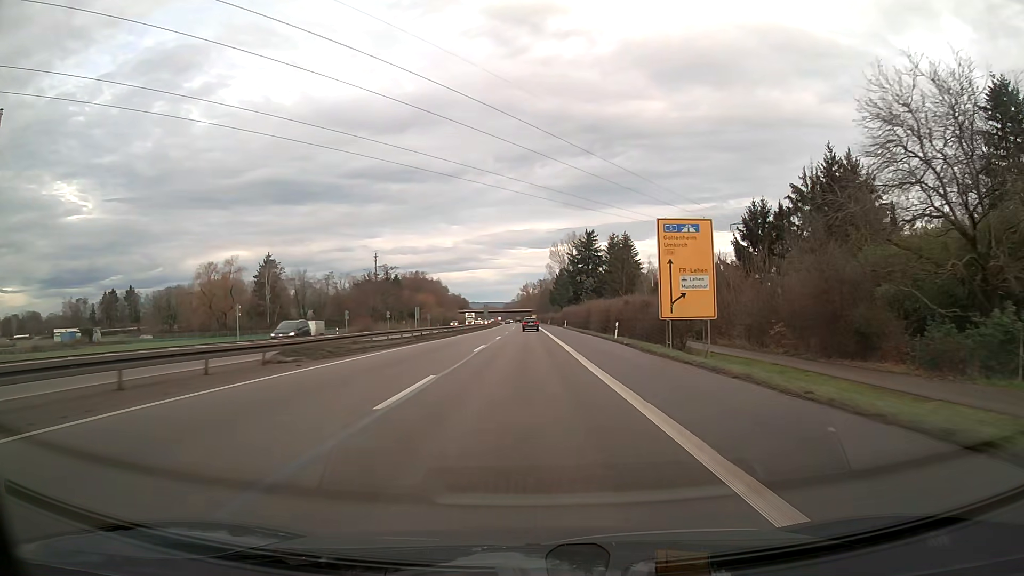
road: trunk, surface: asphalt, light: Day
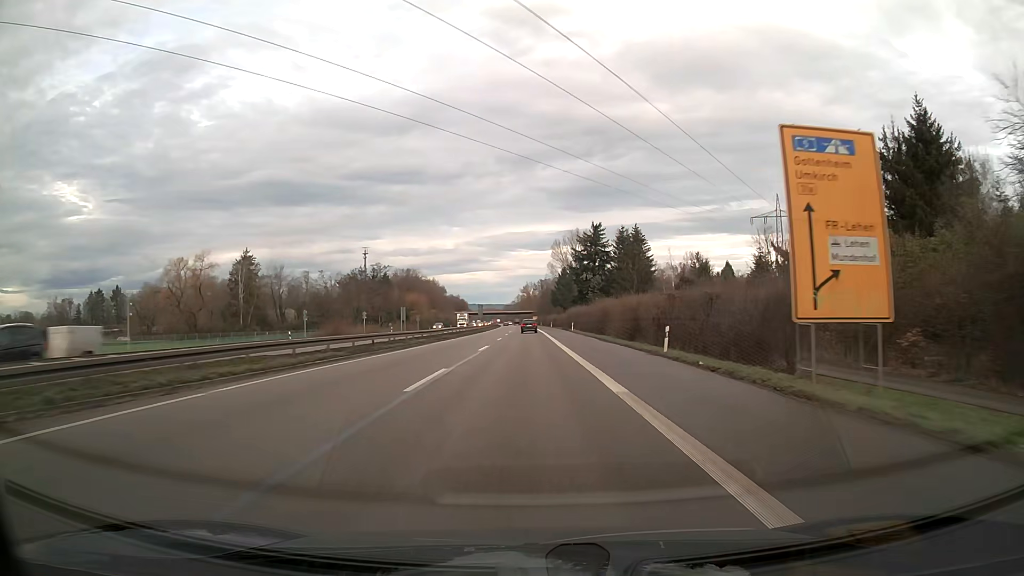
(0.0, +15.8) m; 0°
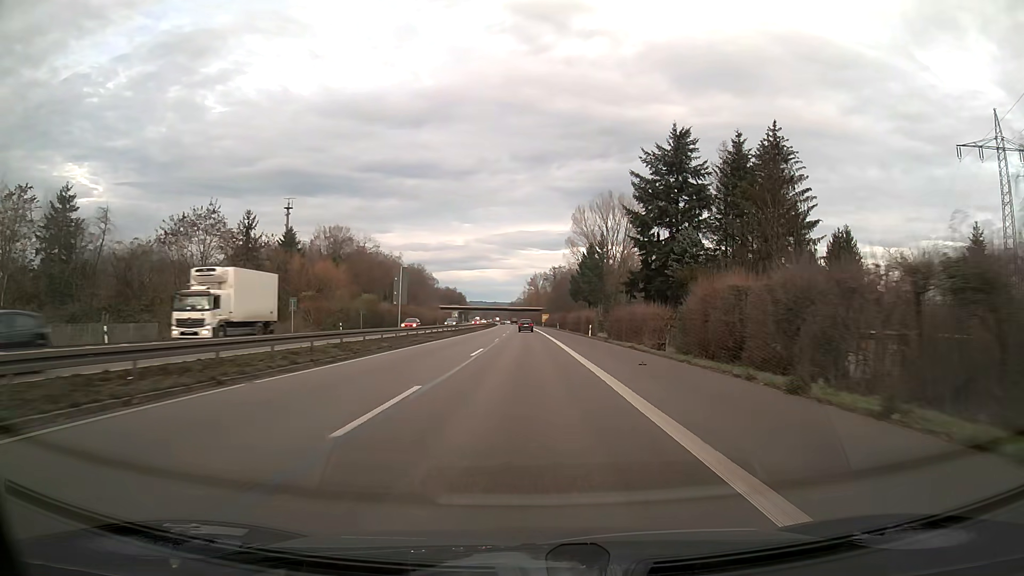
(-0.4, +79.1) m; -1°
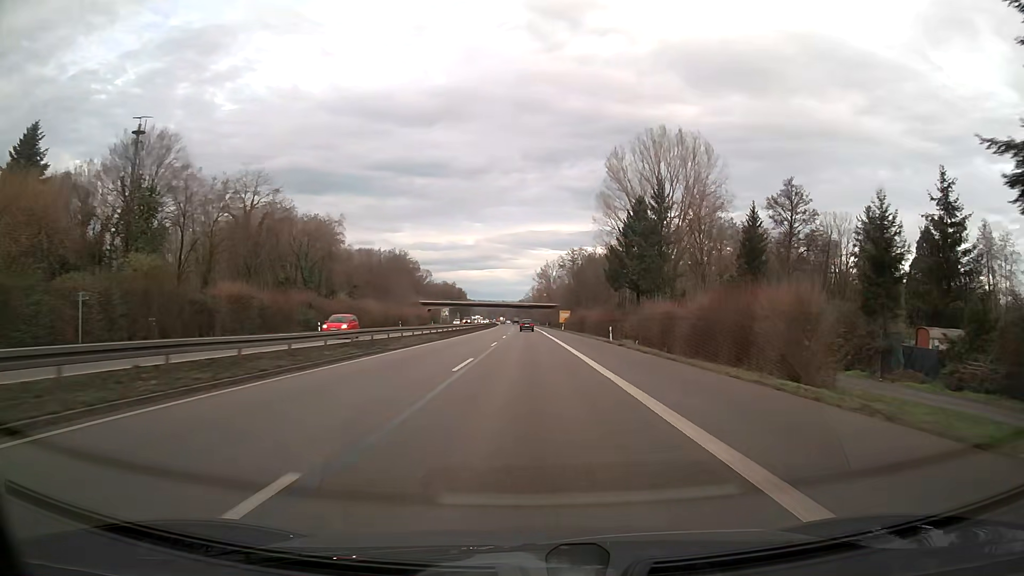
(-0.4, +63.2) m; -1°
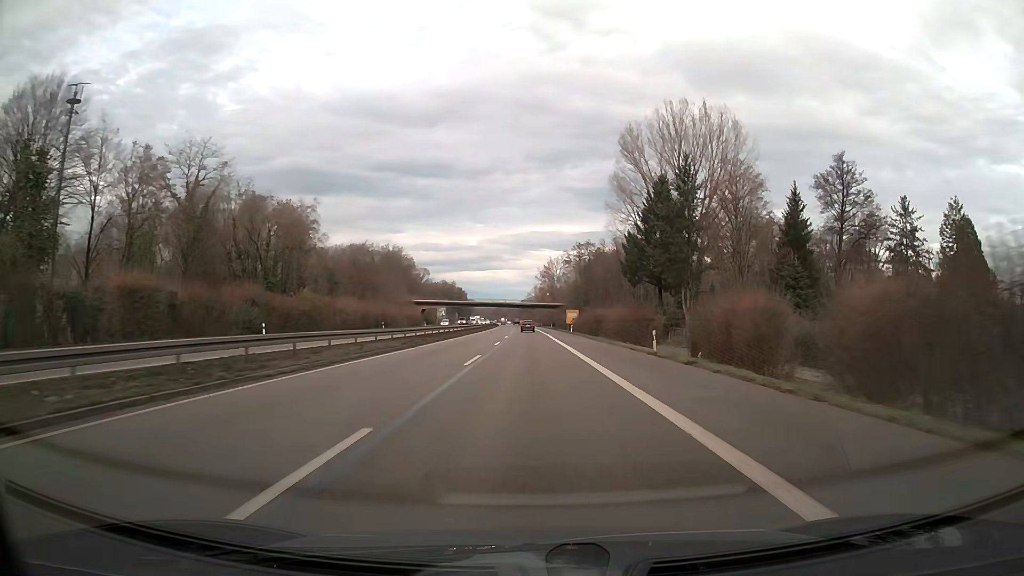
(0.0, +15.8) m; 0°
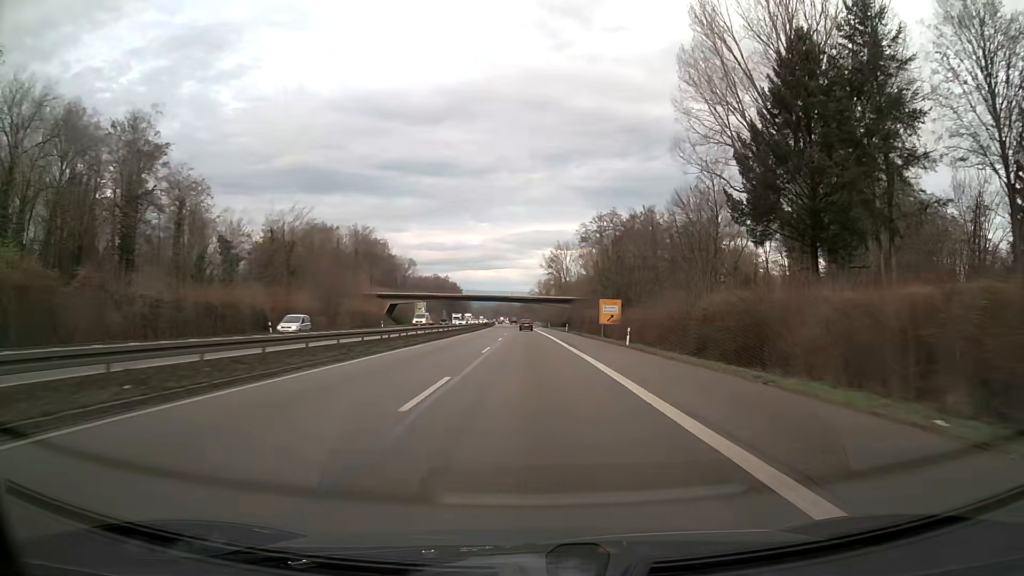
(-0.1, +47.4) m; 0°
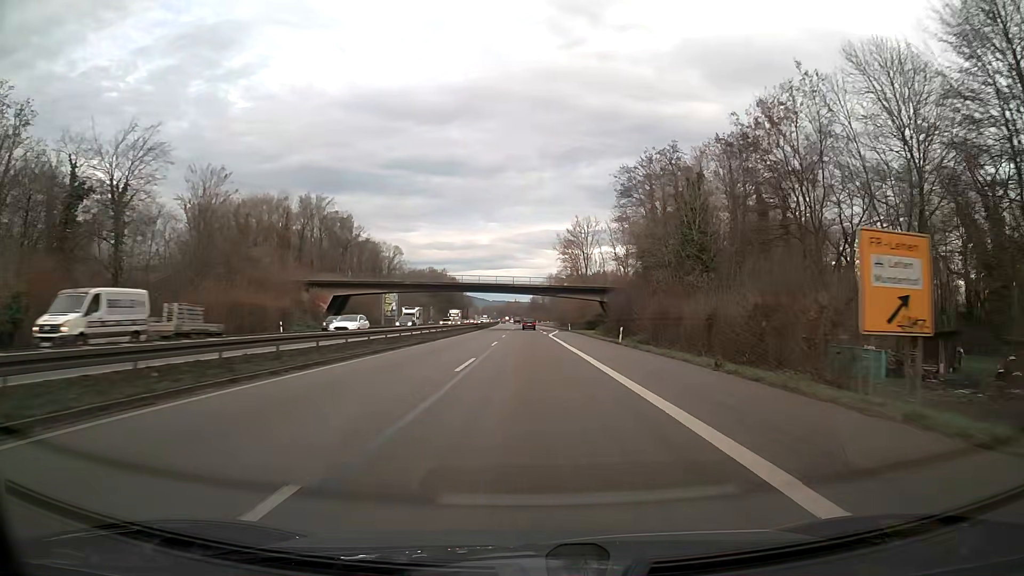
(-0.4, +47.4) m; -1°
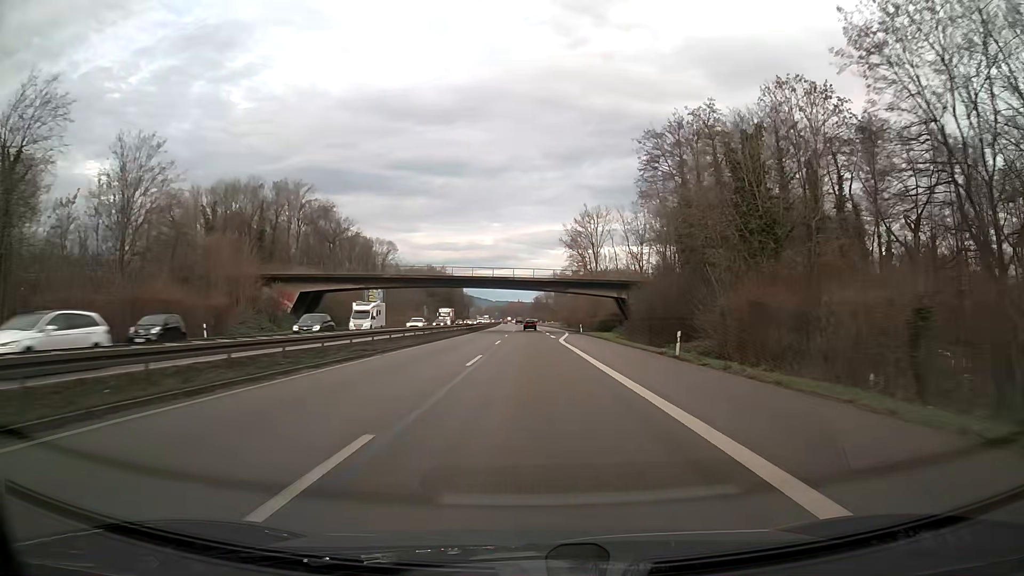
(0.0, +15.8) m; 0°
(0, +10) (0, +20) (0, +30) (0, +40) (0, +50) (0, +60) (0, +70) (0, +80) (-1, +90) (-1, +100) m
